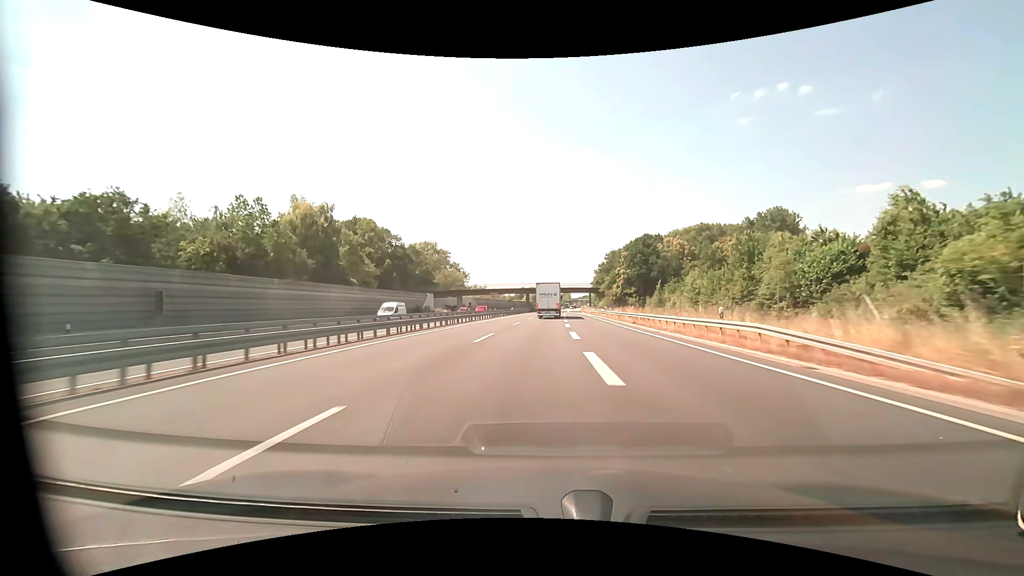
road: motorway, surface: asphalt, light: Day
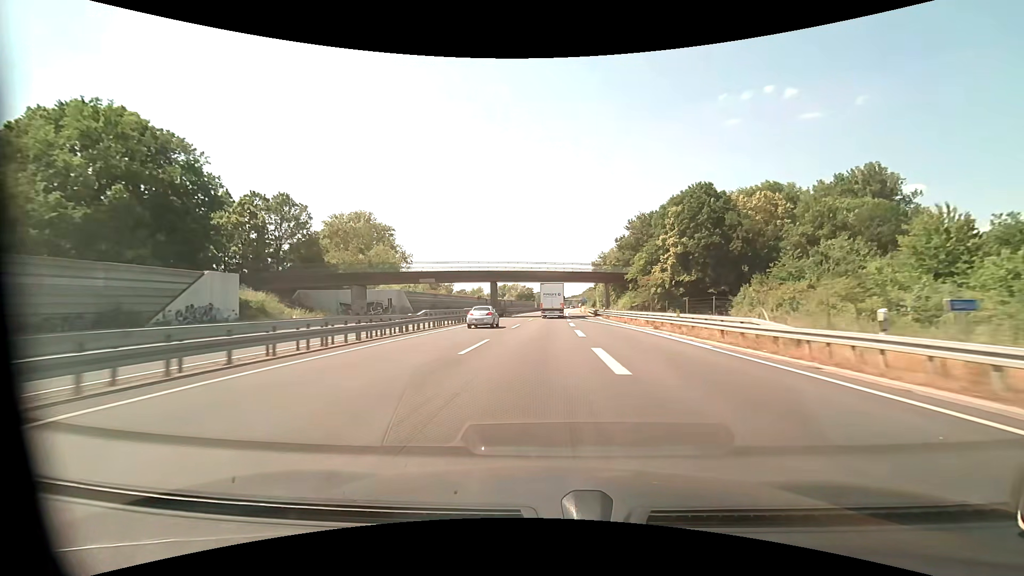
(+0.8, +59.4) m; +1°
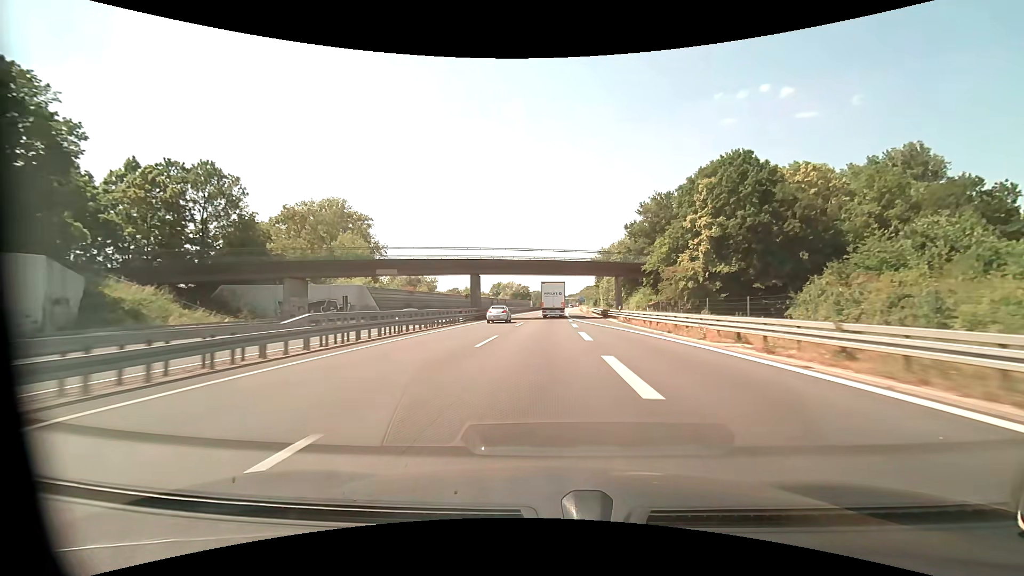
(+0.1, +15.0) m; 0°
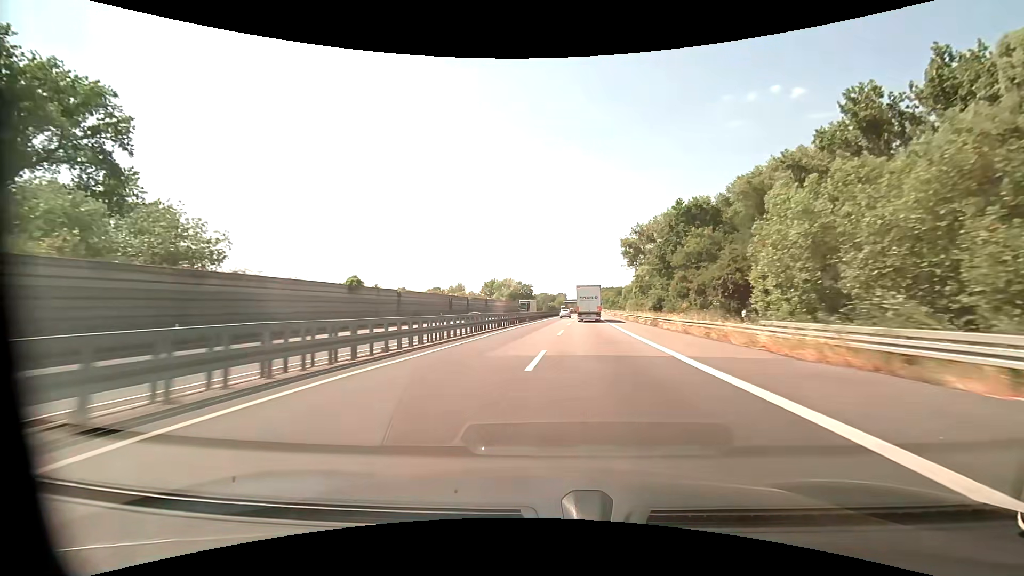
(+0.3, +75.8) m; 0°
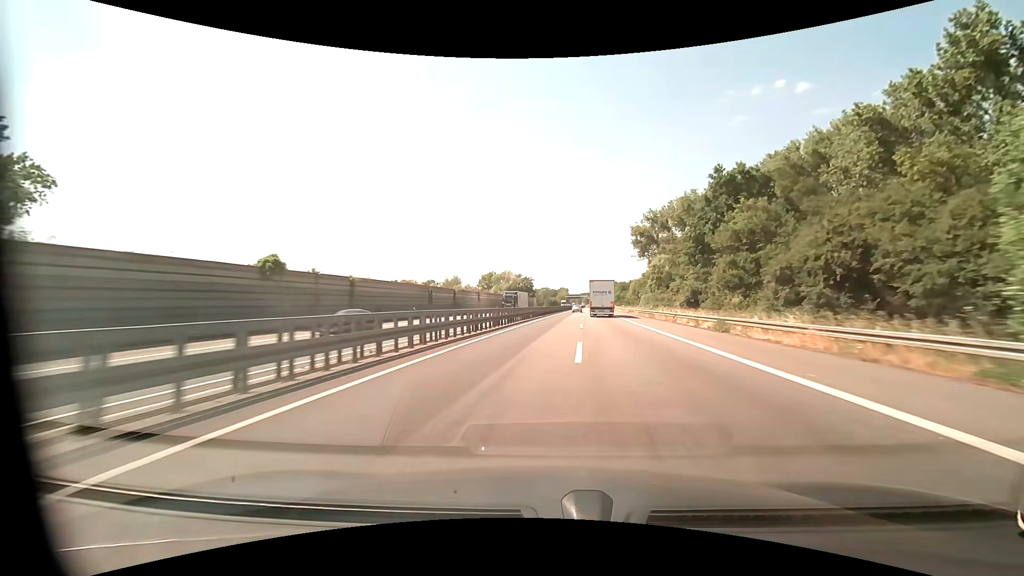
(-0.1, +15.5) m; -1°
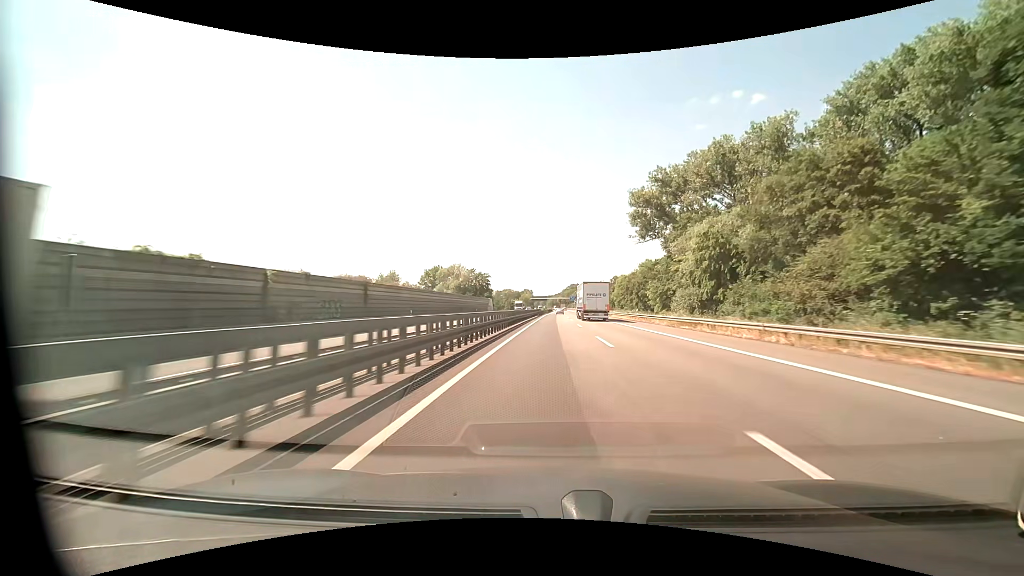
(+1.2, +48.3) m; +4°
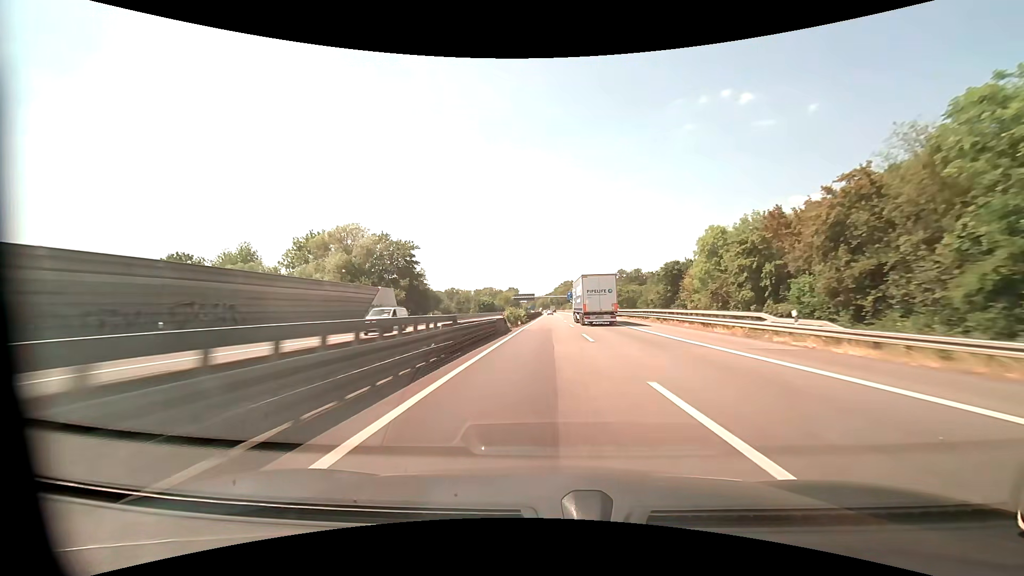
(+2.2, +87.3) m; +1°
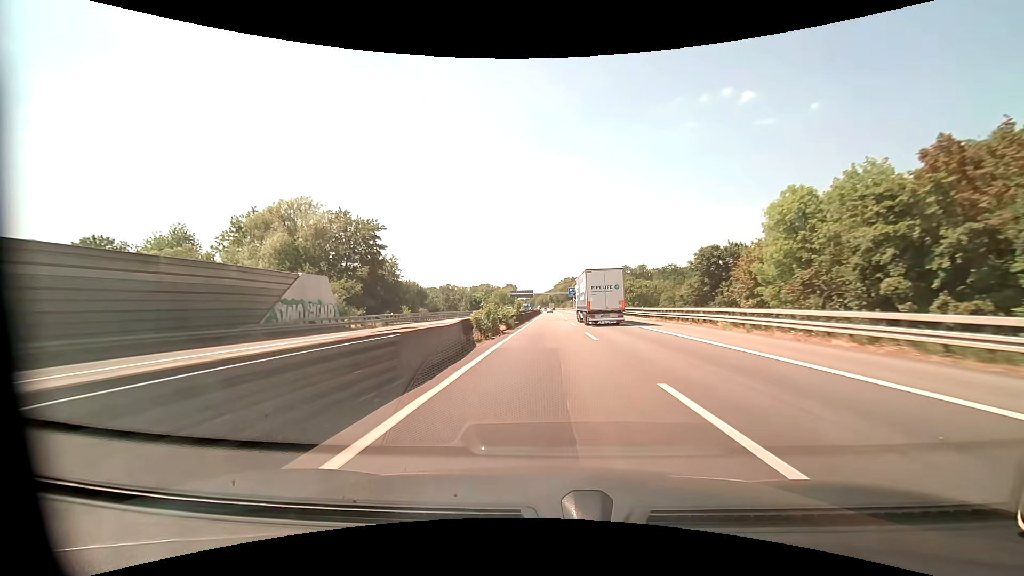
(0.0, +18.6) m; 0°
(0, +10) (0, +20) (0, +30) (0, +40) (0, +50) (0, +60) (+1, +70) (+1, +80) (+1, +90) (+1, +100) m
